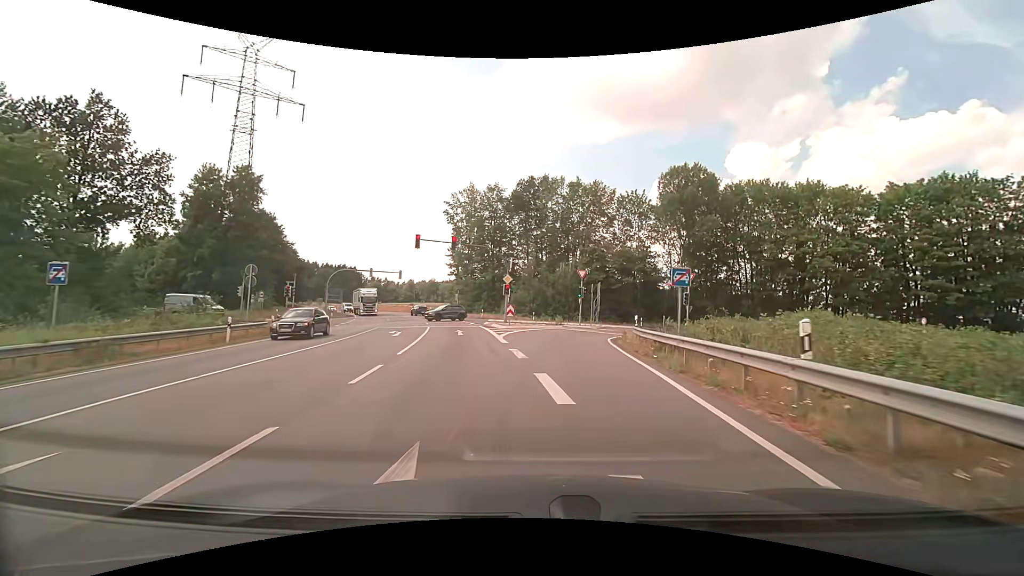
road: primary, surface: asphalt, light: Day
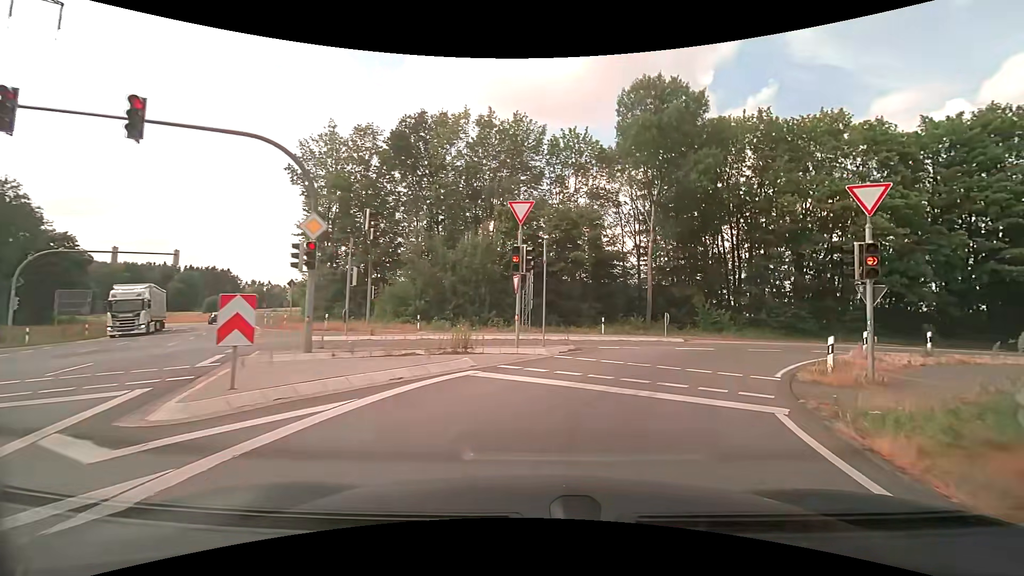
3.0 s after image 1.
(+0.8, +25.7) m; +10°
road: primary_link
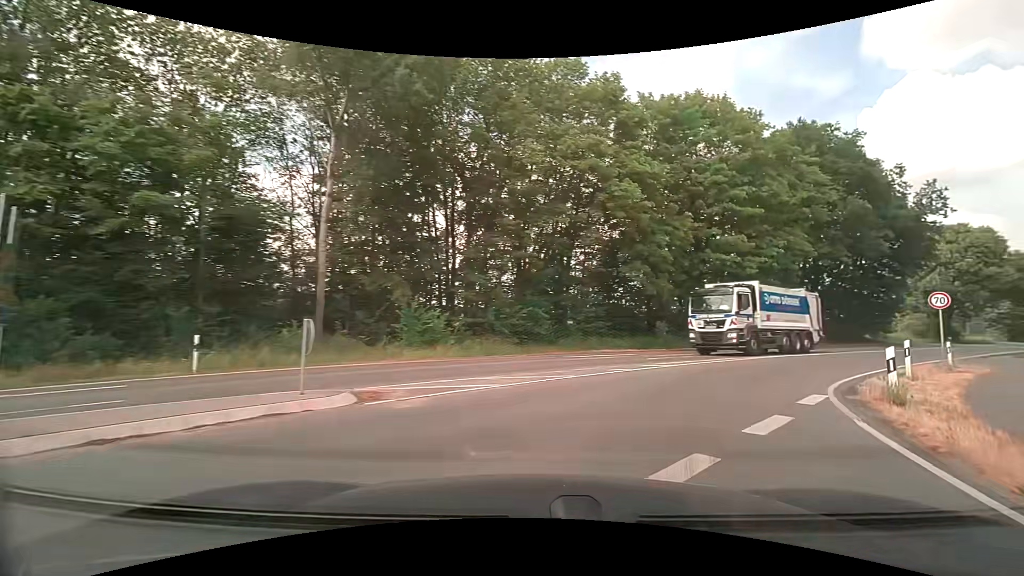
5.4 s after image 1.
(+4.5, +17.3) m; +31°
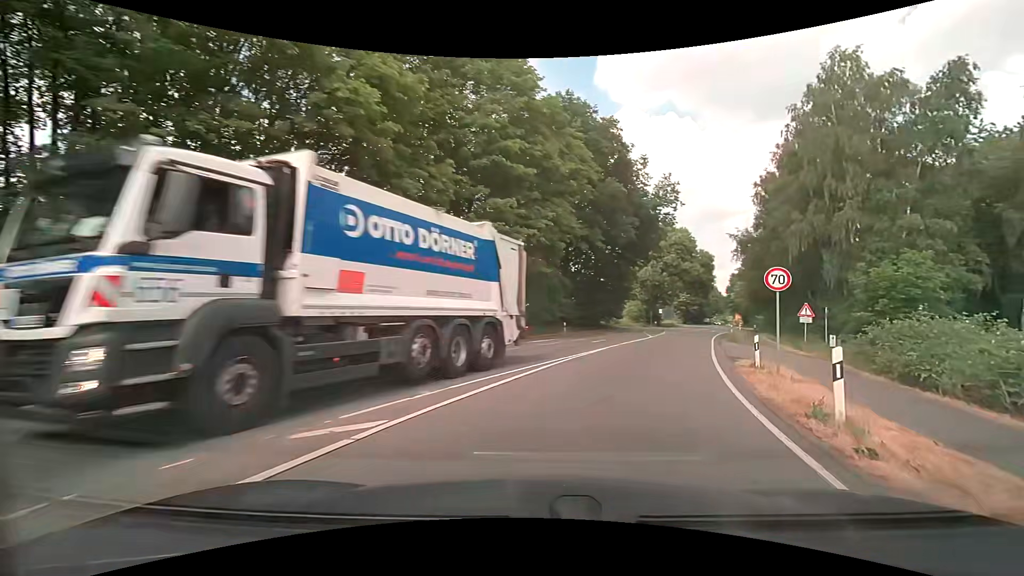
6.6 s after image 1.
(+2.6, +10.3) m; +28°
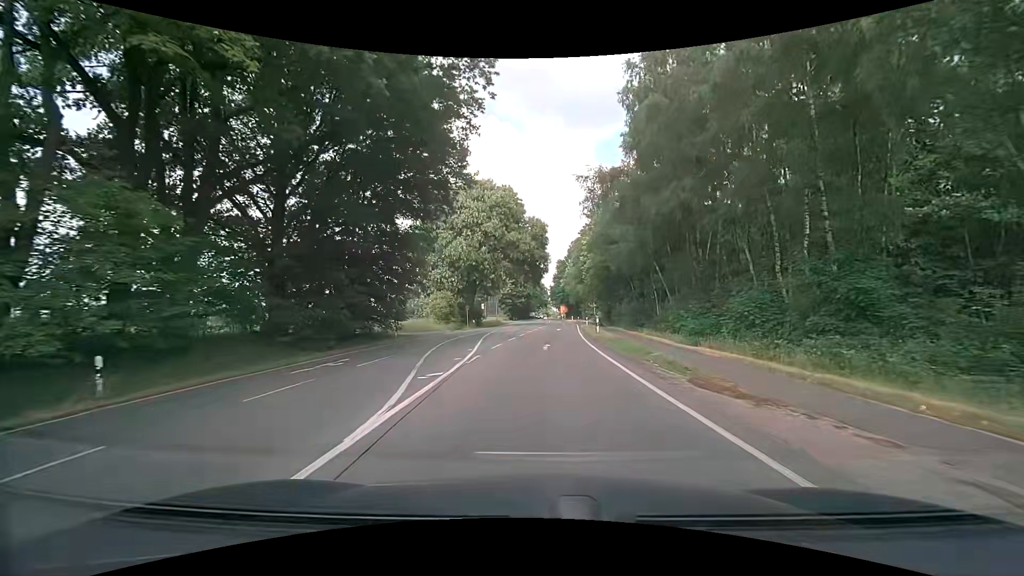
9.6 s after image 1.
(+8.6, +31.7) m; +20°
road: secondary
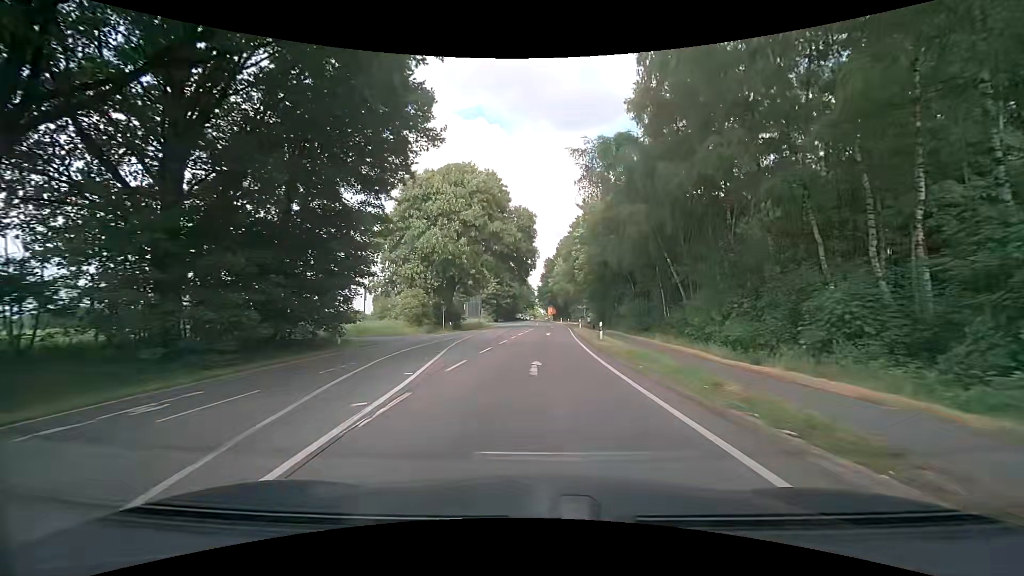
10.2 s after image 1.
(+0.1, +7.9) m; +2°
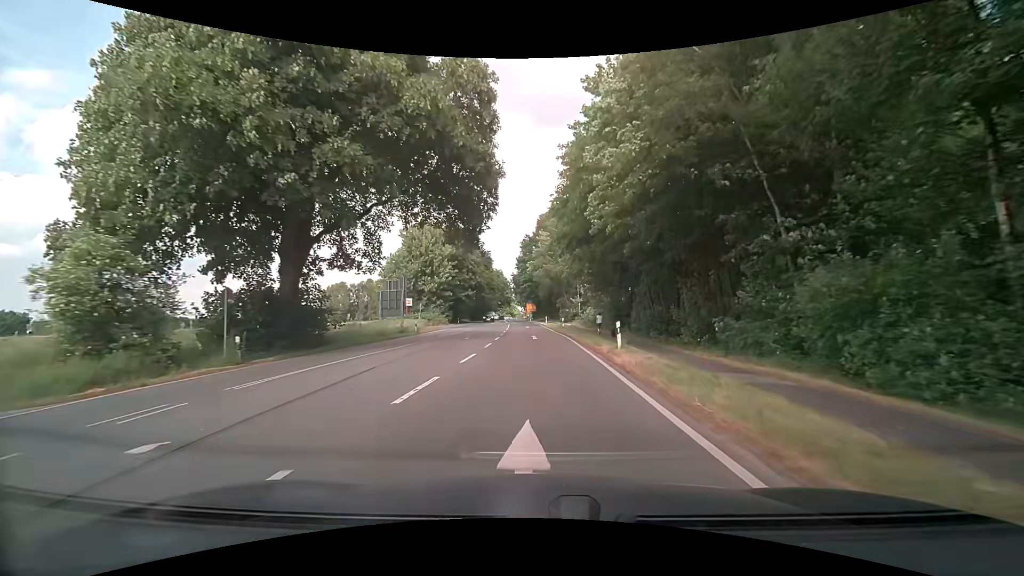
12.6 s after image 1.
(+1.0, +35.5) m; +3°
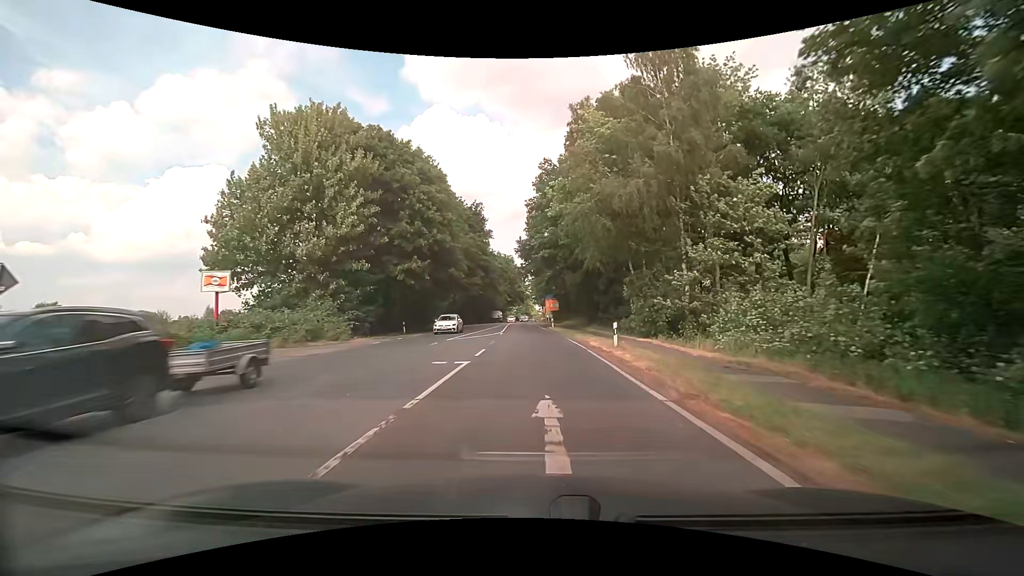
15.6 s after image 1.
(-0.4, +48.0) m; -2°
(0, +10) (0, +20) (0, +30) (-1, +40) (-1, +50) (-1, +60) (-1, +70) (-2, +80) (-2, +90) (-2, +100) m
